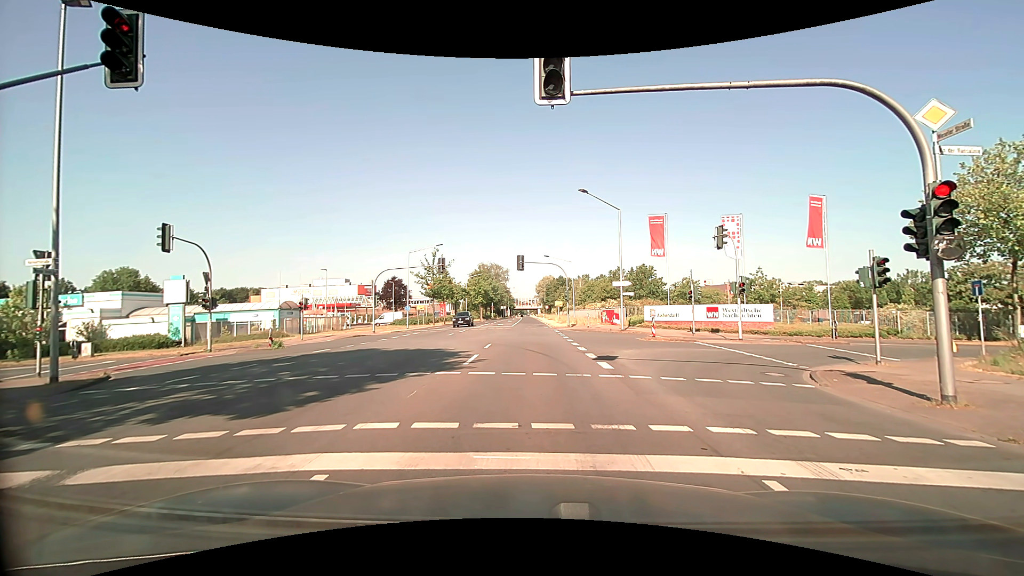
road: secondary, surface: asphalt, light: Day
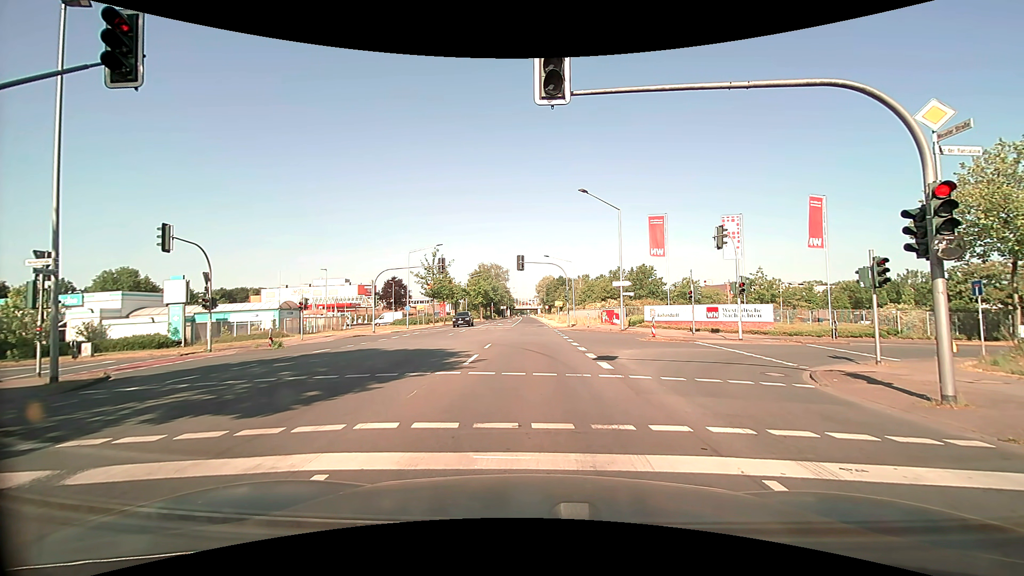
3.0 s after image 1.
(0.0, 0.0) m; 0°
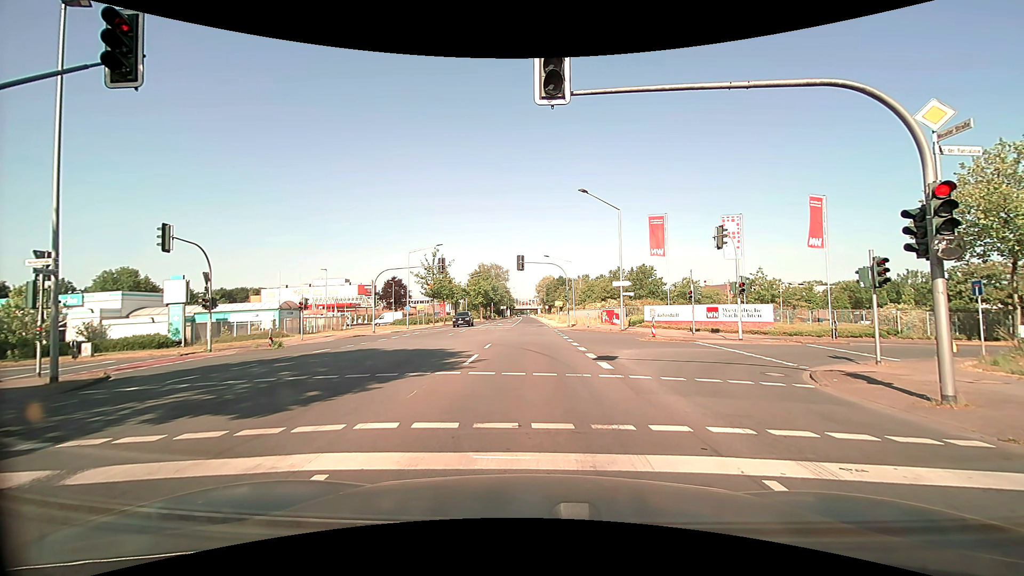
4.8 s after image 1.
(0.0, 0.0) m; 0°
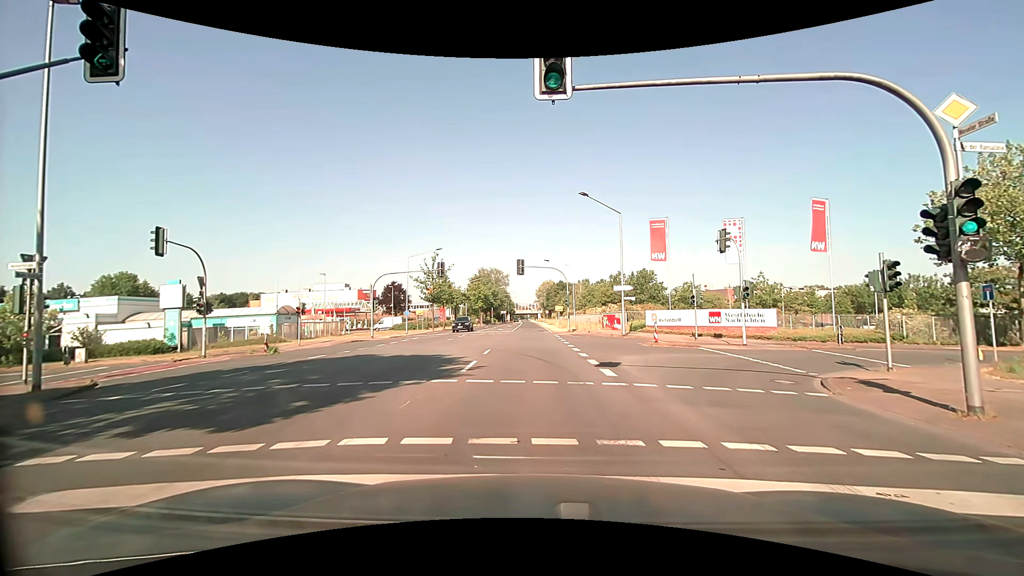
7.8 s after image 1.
(0.0, +0.5) m; +1°
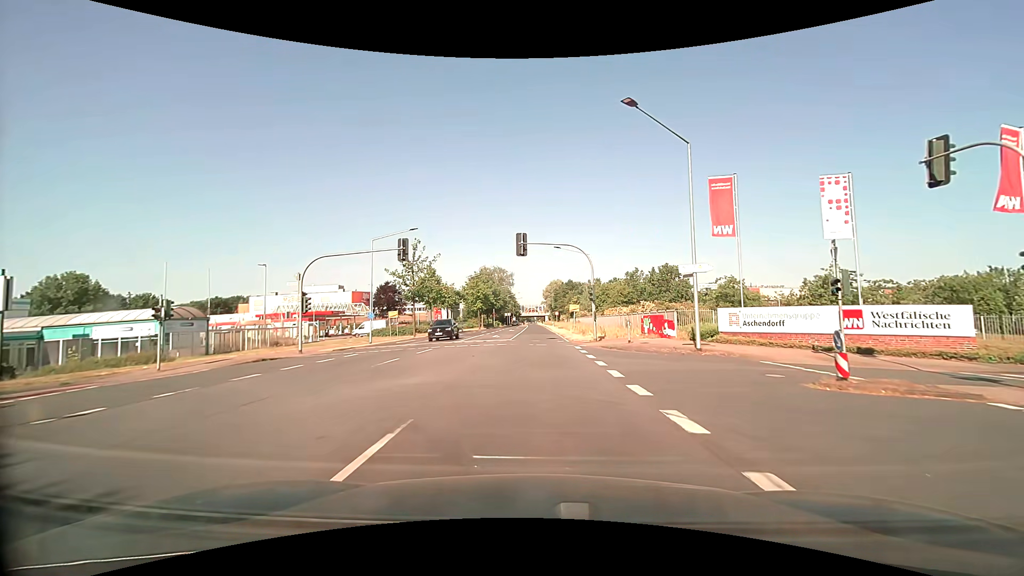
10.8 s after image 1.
(+0.1, +15.6) m; 0°
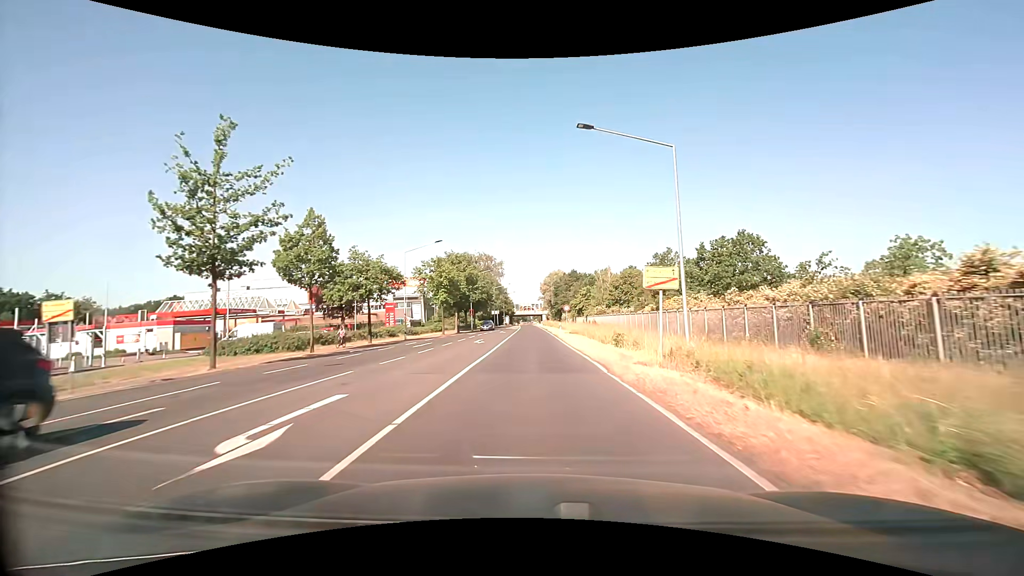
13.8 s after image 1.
(+0.2, +35.1) m; 0°
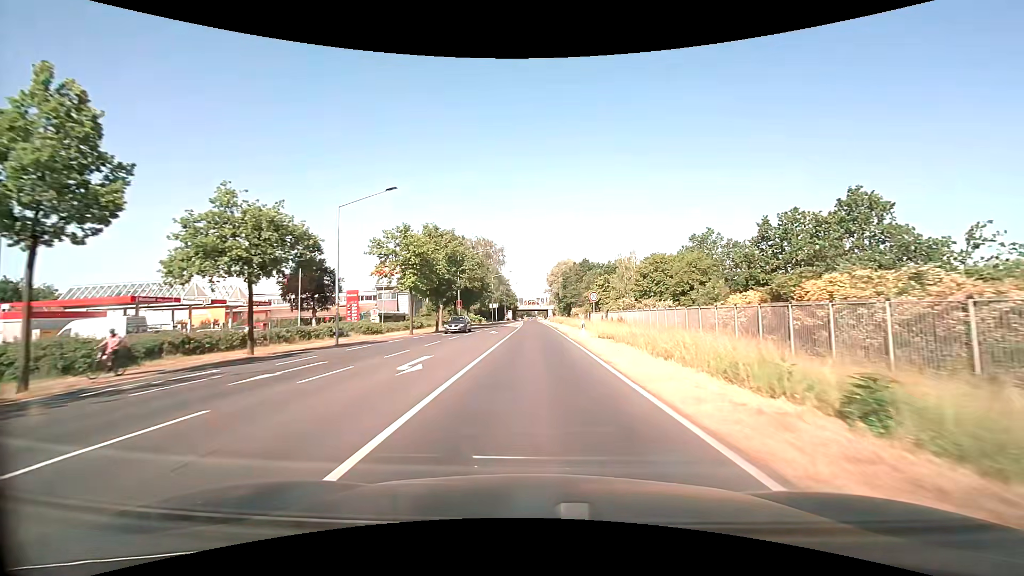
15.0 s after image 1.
(-0.1, +18.5) m; -1°
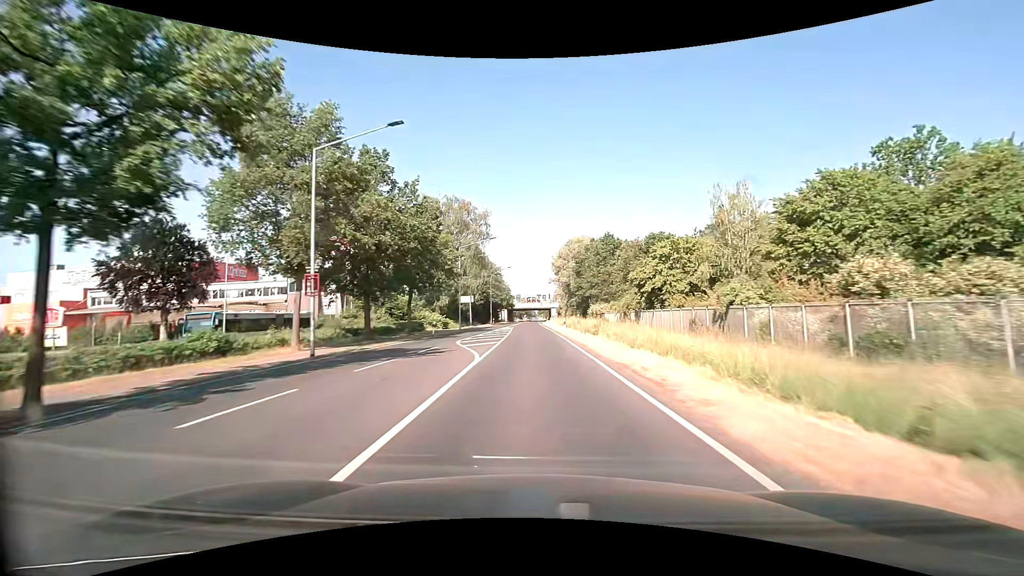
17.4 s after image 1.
(+0.2, +41.1) m; 0°
(0, +10) (0, +20) (0, +30) (0, +40) (0, +50) (0, +60) (0, +70) (-1, +80) (-1, +90) (0, +100) m
